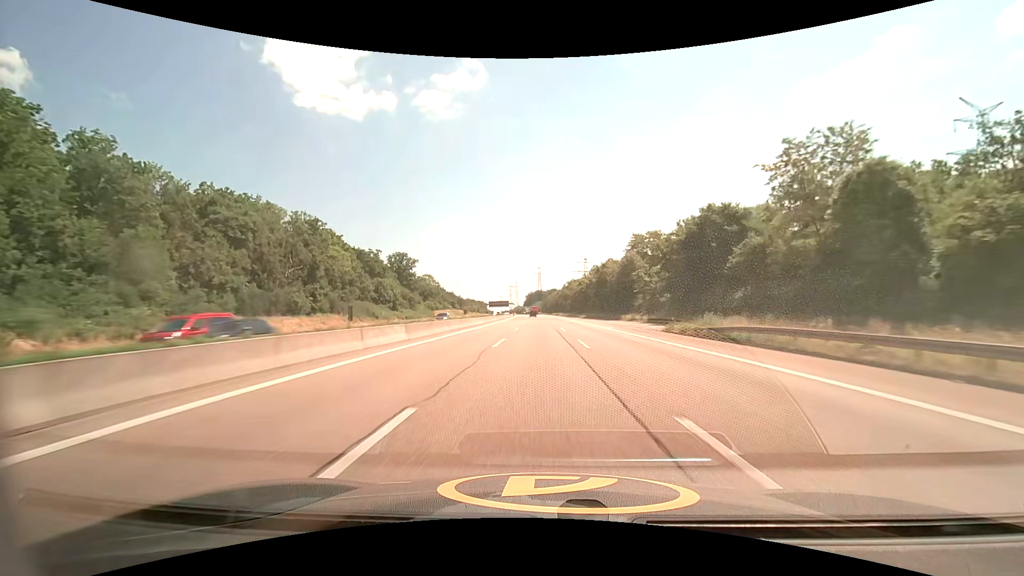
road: motorway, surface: asphalt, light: Day
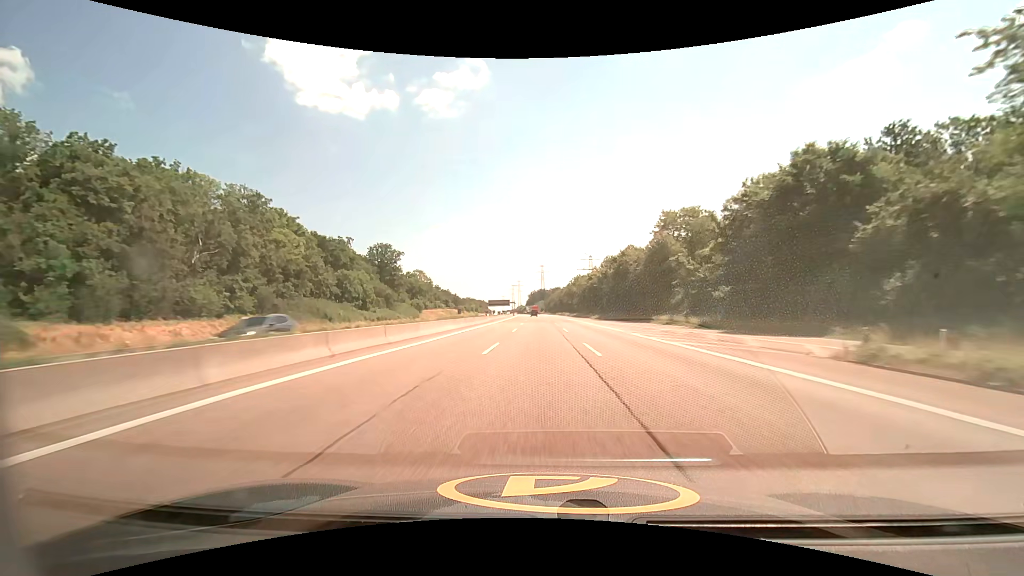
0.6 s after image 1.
(-0.1, +21.0) m; 0°
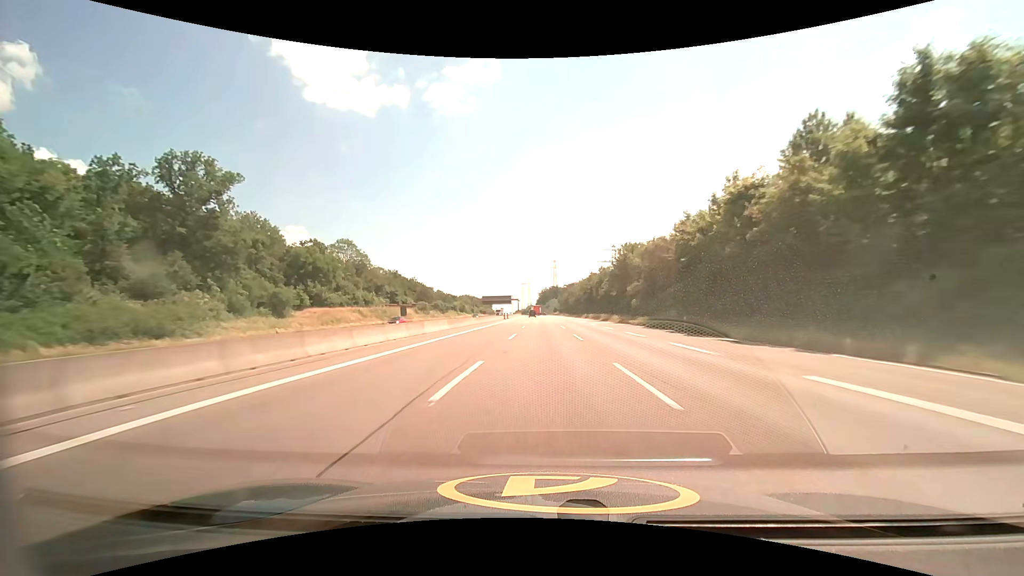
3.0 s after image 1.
(-1.1, +84.1) m; -1°
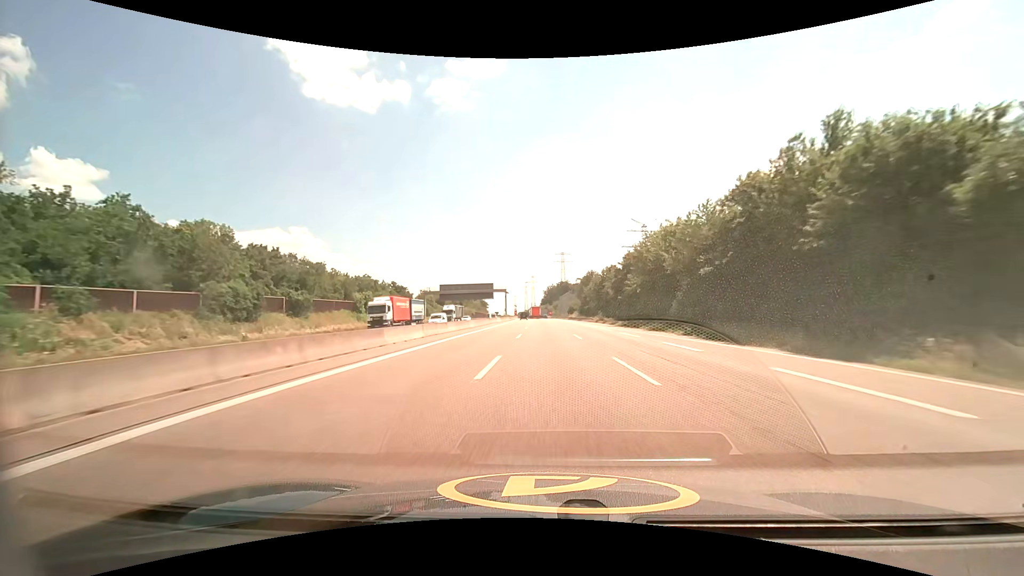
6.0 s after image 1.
(-0.9, +104.8) m; -1°
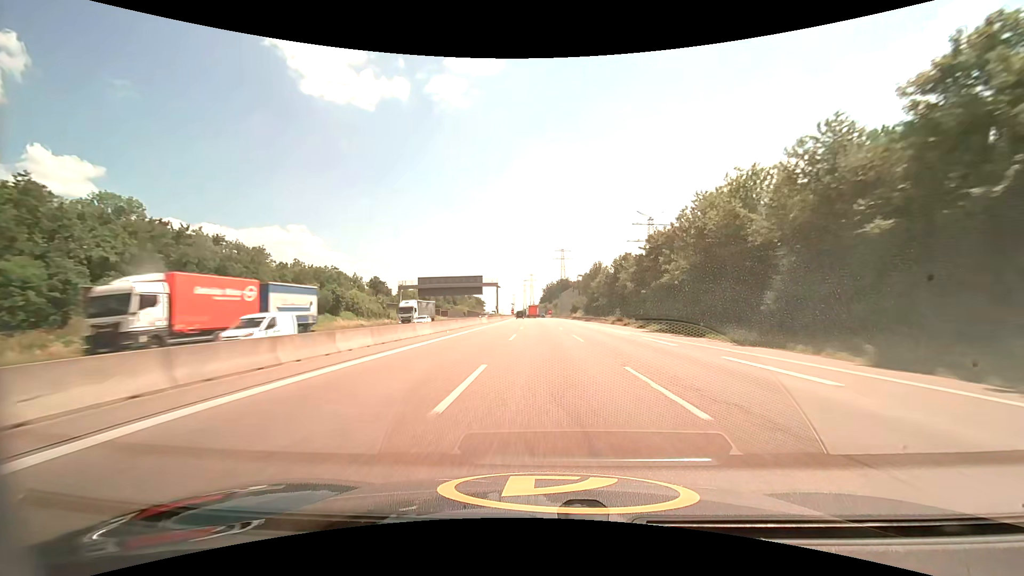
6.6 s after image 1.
(0.0, +21.0) m; 0°
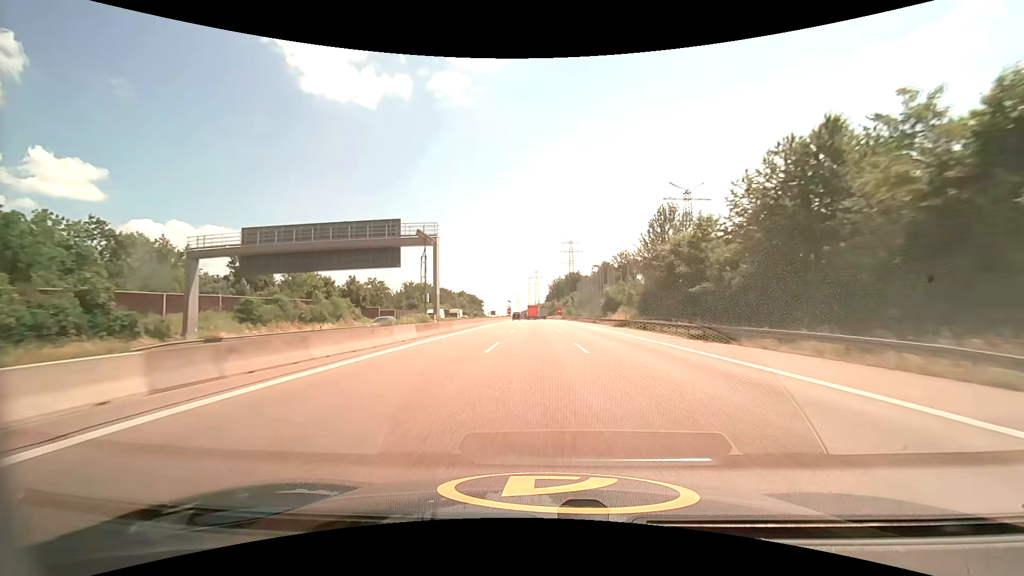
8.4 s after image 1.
(-0.3, +62.8) m; -1°
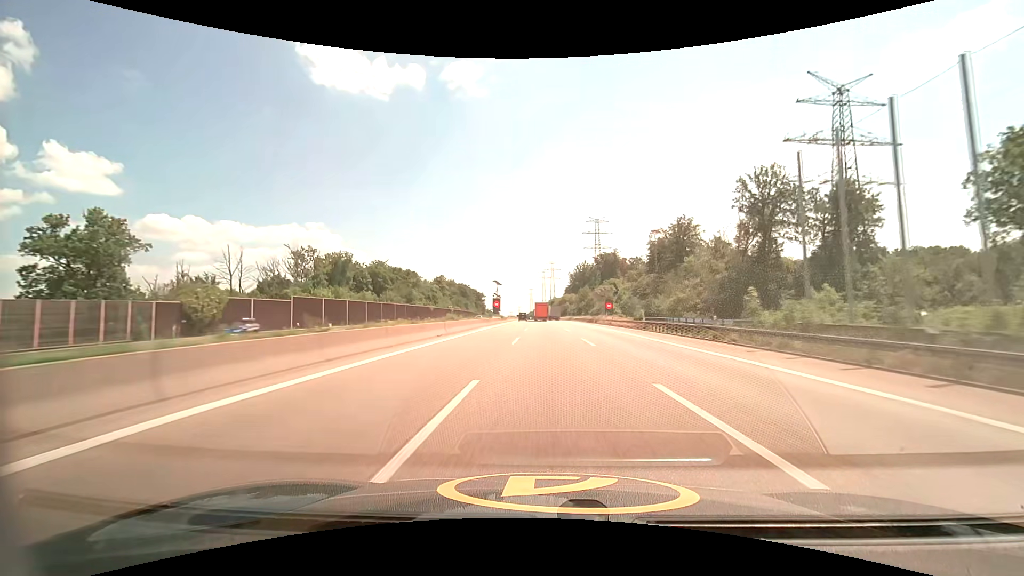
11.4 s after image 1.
(-2.3, +103.3) m; -2°
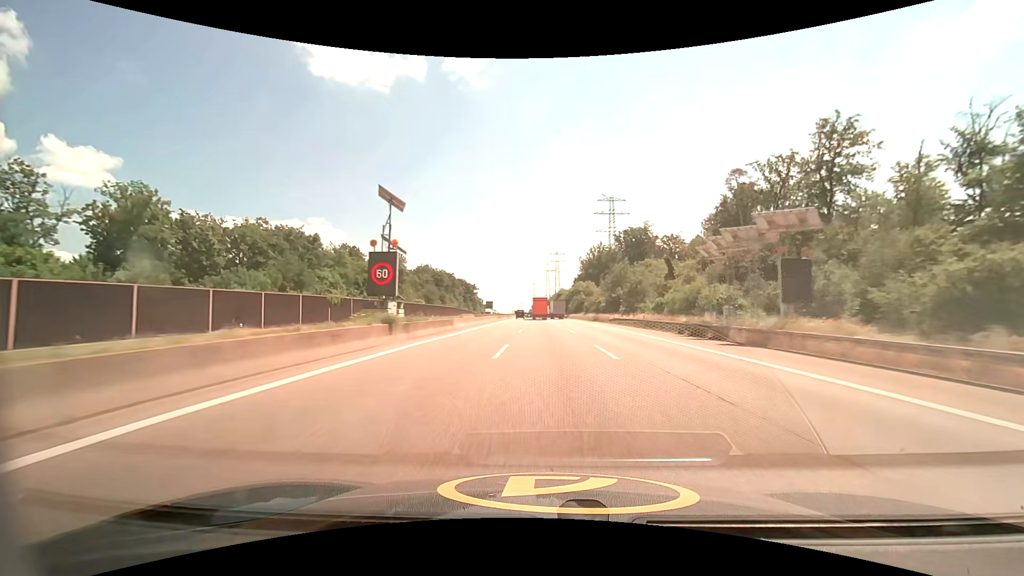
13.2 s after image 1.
(-0.1, +61.4) m; 0°
(0, +10) (0, +20) (0, +30) (0, +40) (0, +50) (0, +60) (0, +70) (-1, +80) (-1, +90) (-1, +100) m
